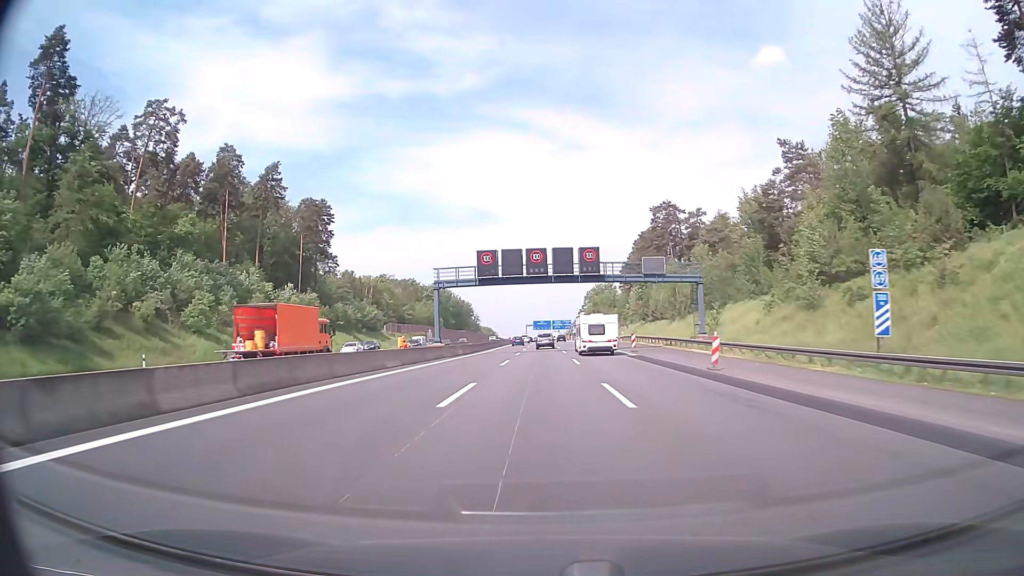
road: motorway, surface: asphalt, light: Day
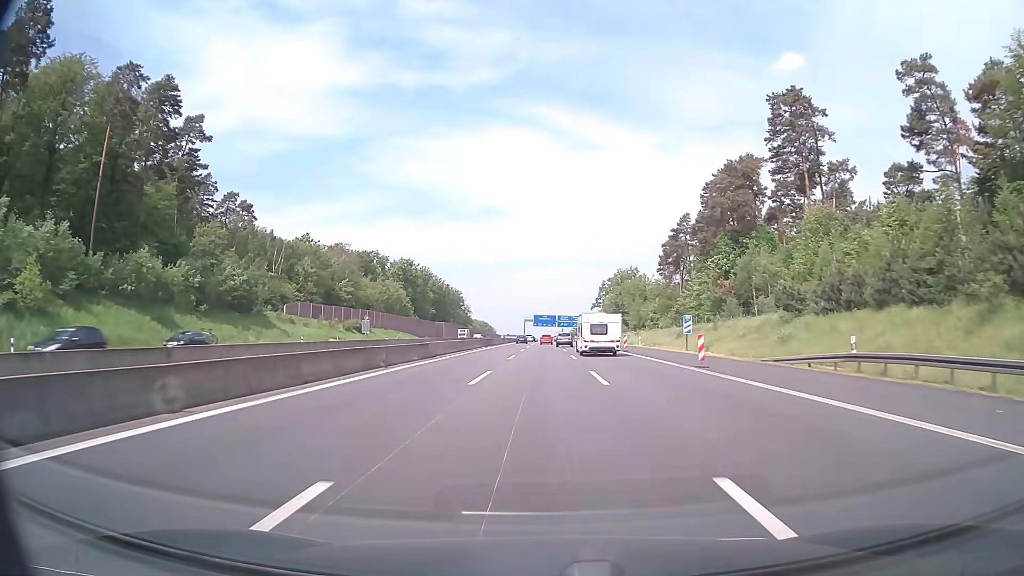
(-0.2, +66.4) m; -1°
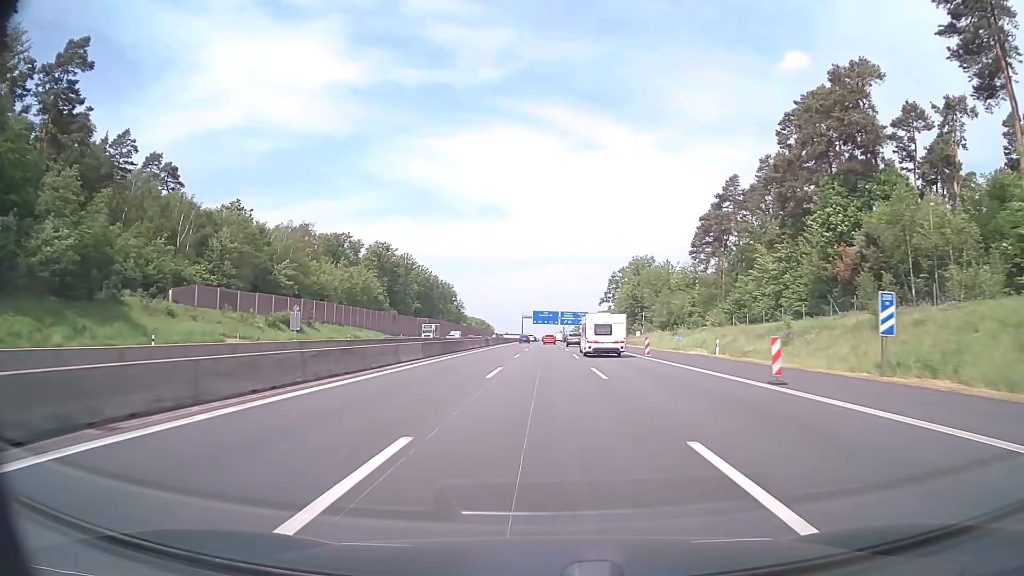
(+0.1, +33.3) m; 0°
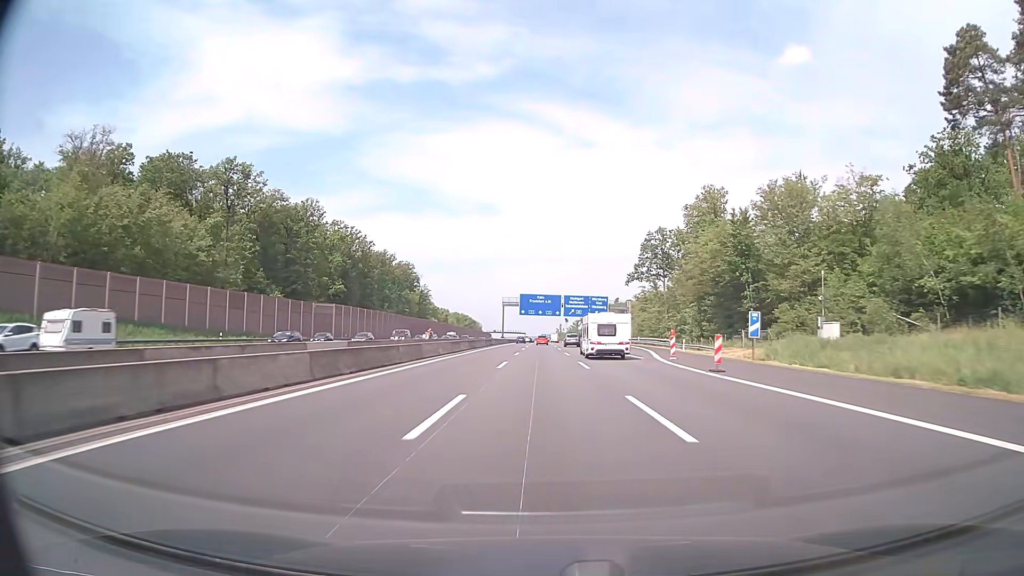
(+0.2, +83.3) m; 0°
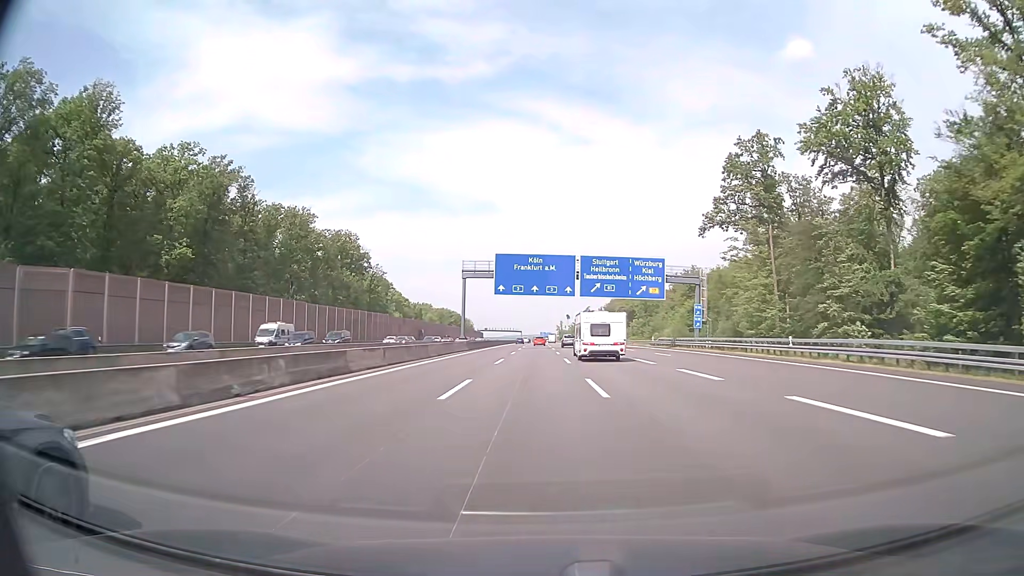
(+0.3, +66.9) m; 0°
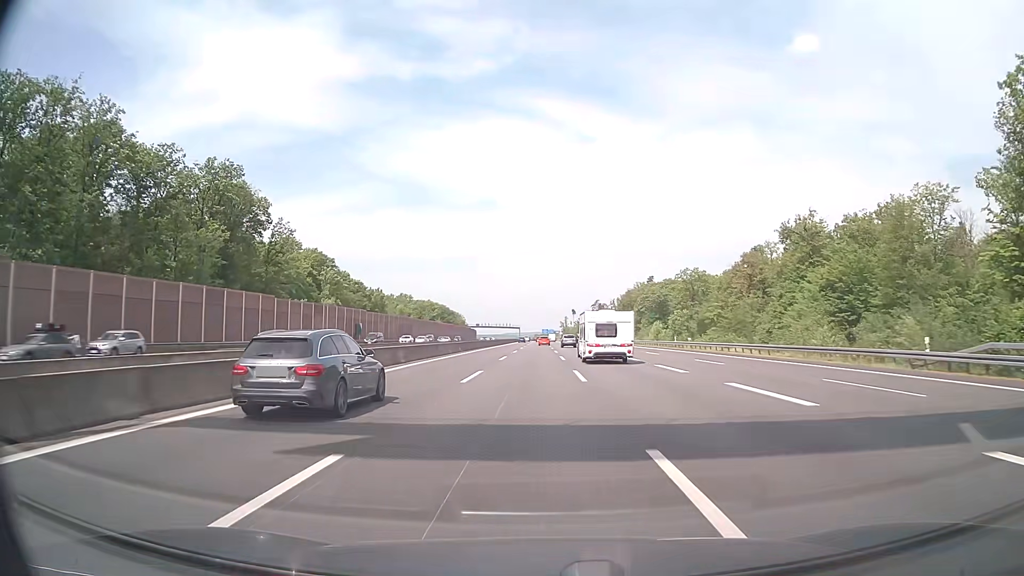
(-0.1, +67.3) m; 0°
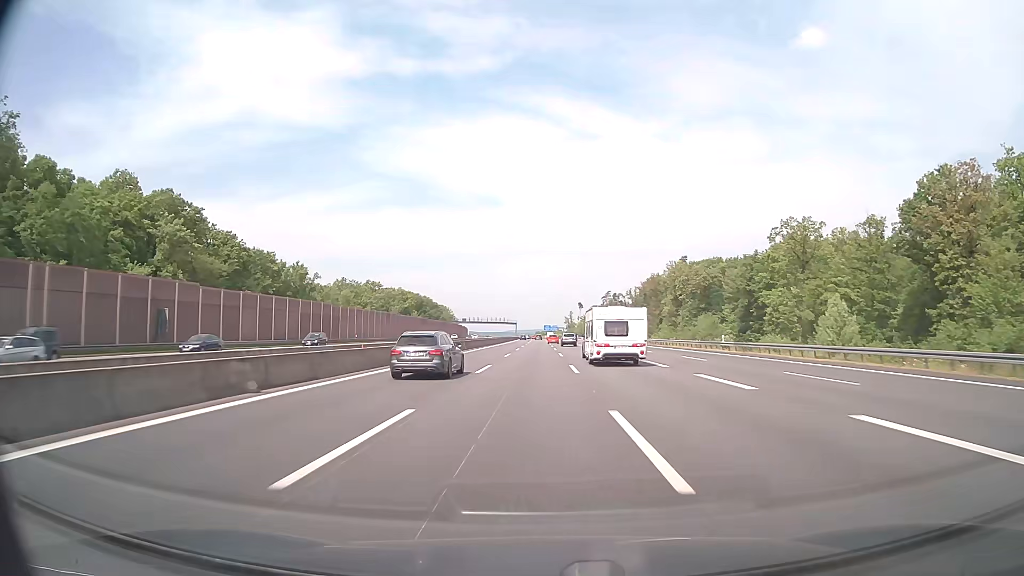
(-0.1, +68.0) m; 0°
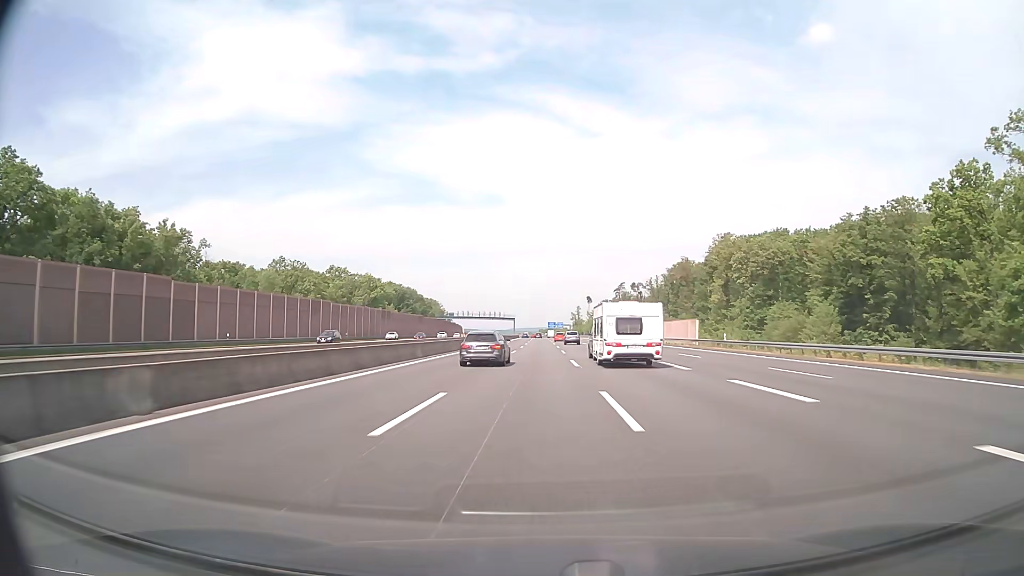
(-0.1, +51.4) m; 0°
(0, +10) (0, +20) (0, +30) (0, +40) (0, +50) (0, +60) (0, +70) (0, +80) (0, +90) (0, +100) m
